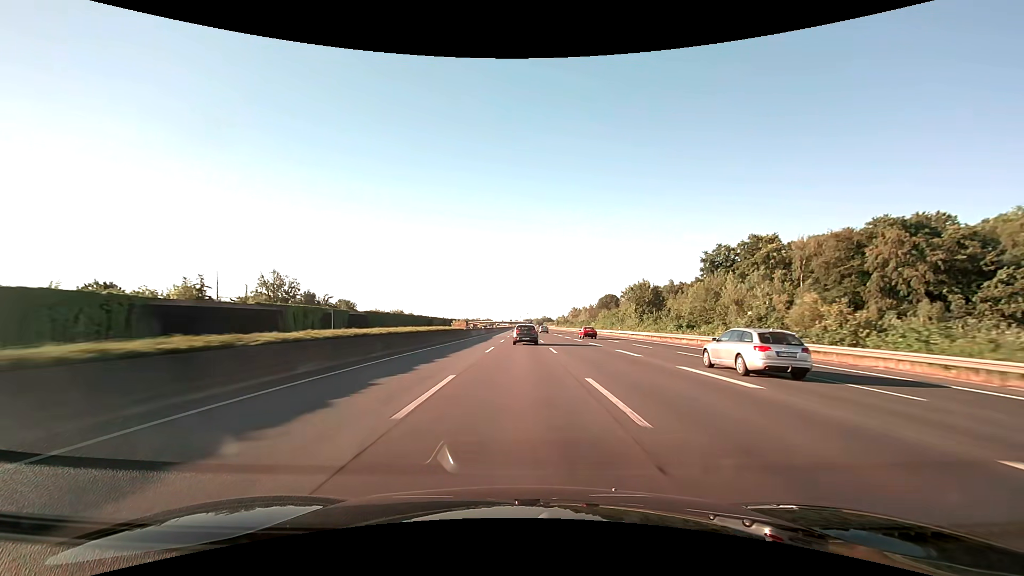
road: motorway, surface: asphalt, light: Day
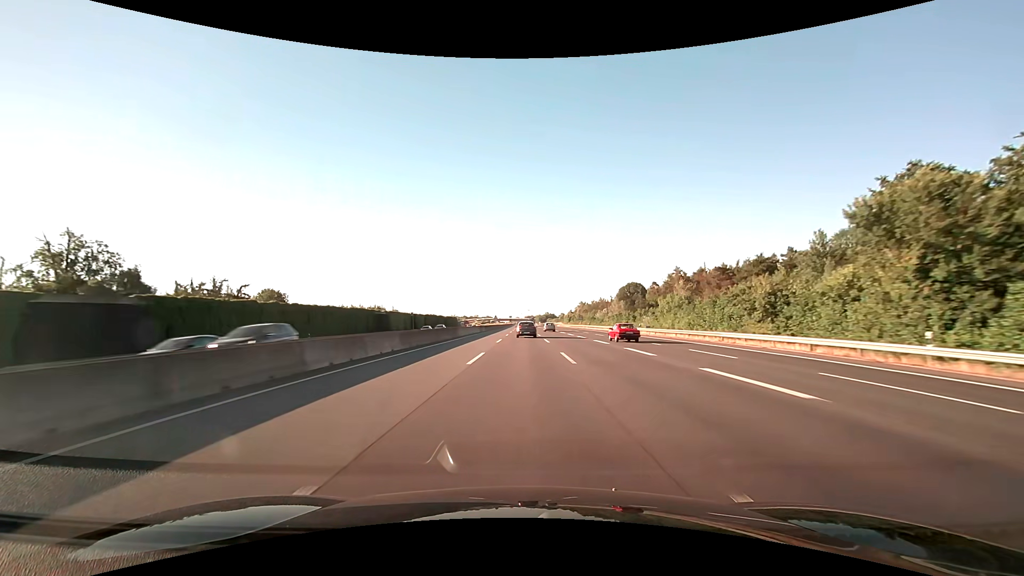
(-0.2, +62.0) m; 0°
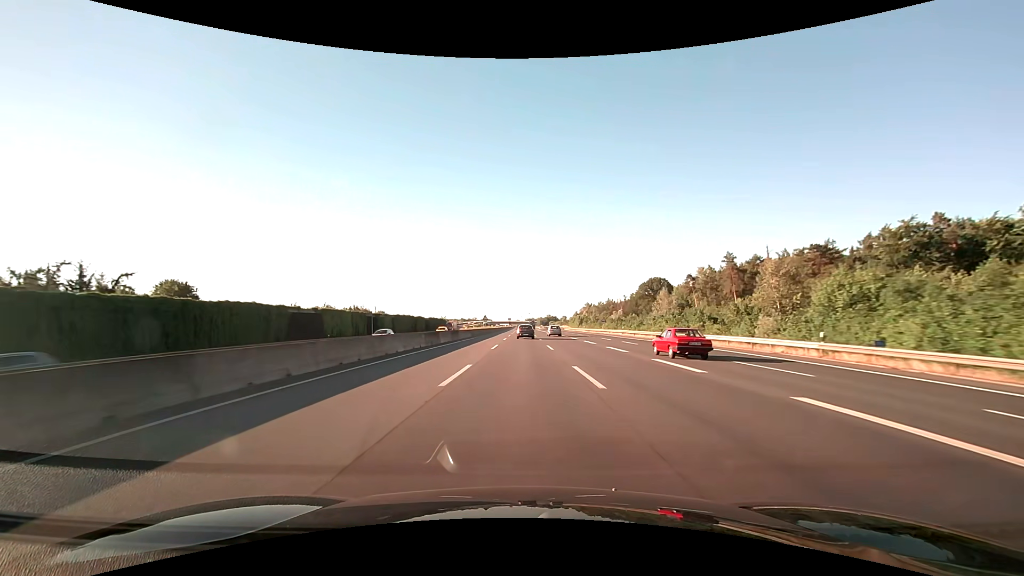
(0.0, +41.3) m; 0°
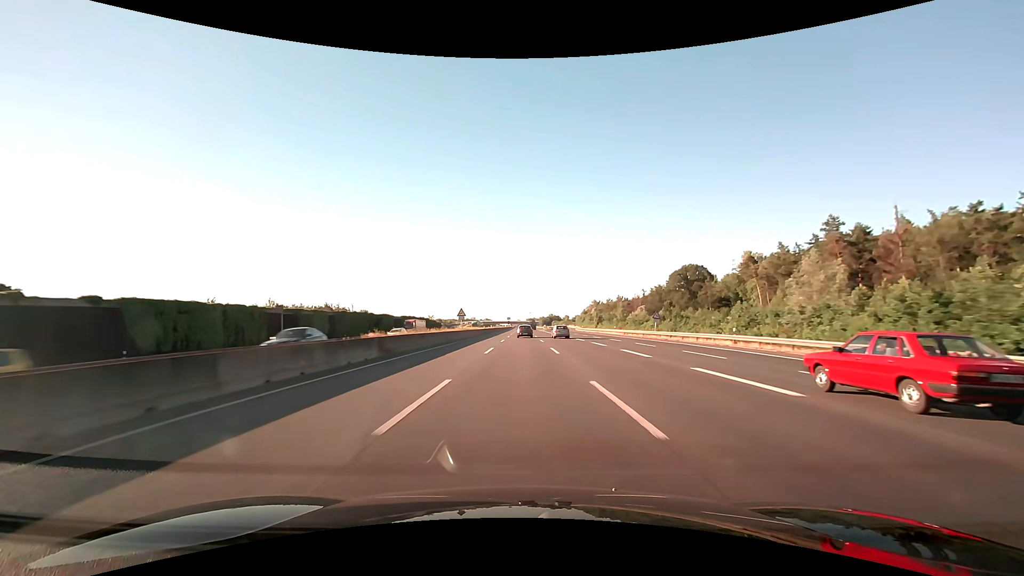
(-0.1, +41.4) m; 0°
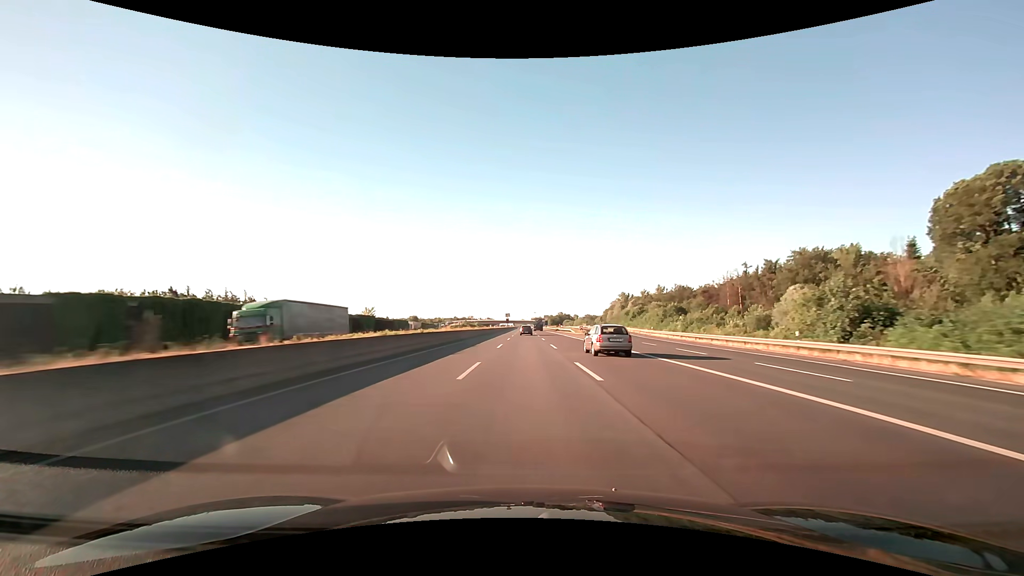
(-0.5, +103.3) m; 0°
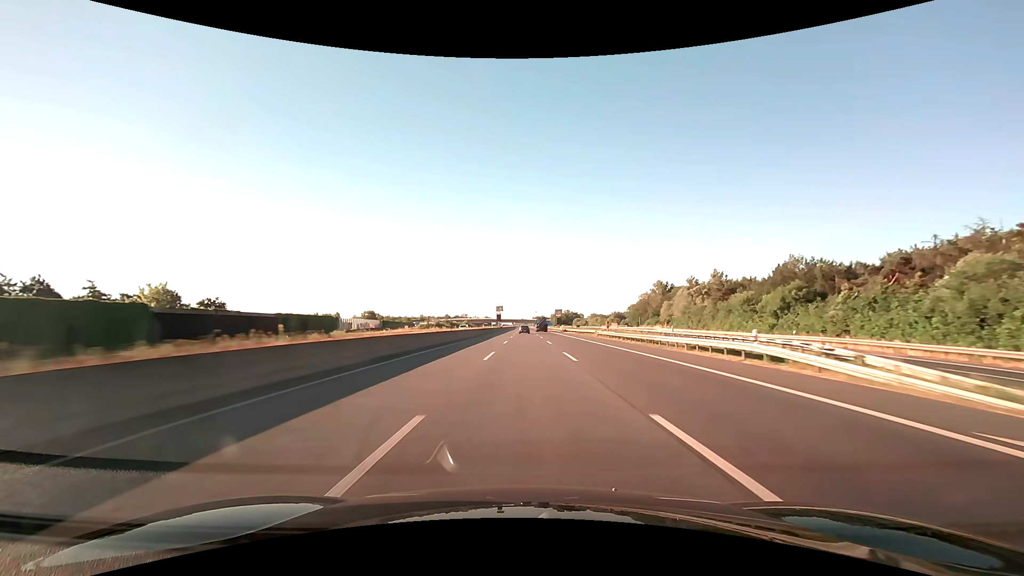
(0.0, +82.6) m; 0°
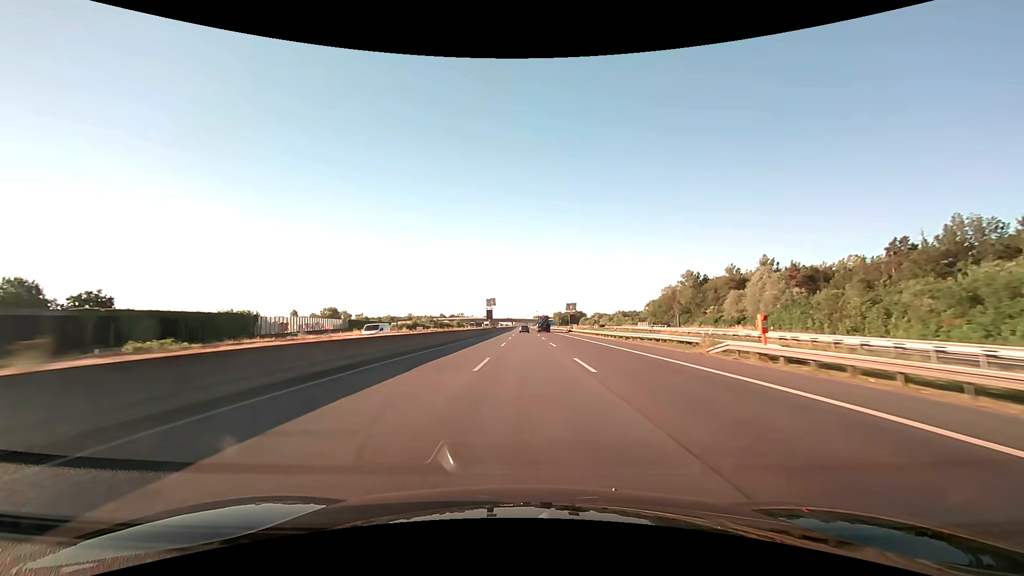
(0.0, +41.3) m; 0°
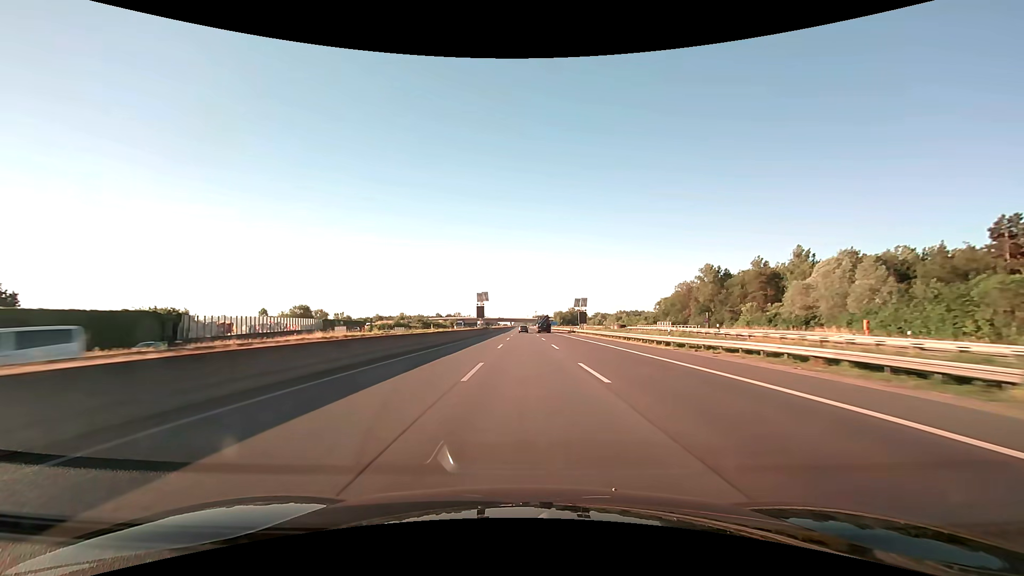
(0.0, +20.7) m; 0°
(0, +10) (0, +20) (0, +30) (0, +40) (0, +50) (0, +60) (0, +70) (0, +80) (0, +90) (0, +100) m
